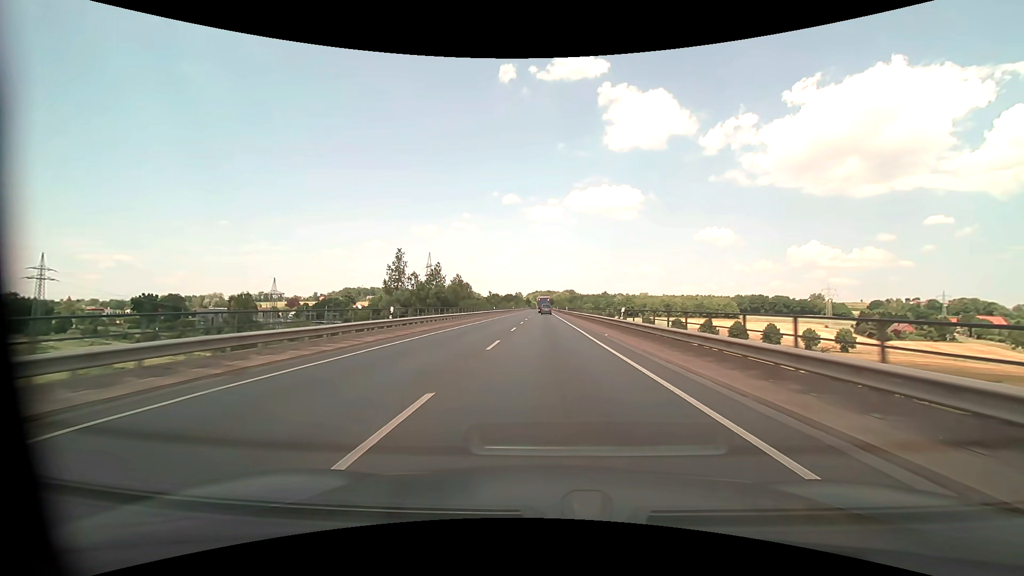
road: primary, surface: asphalt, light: Day
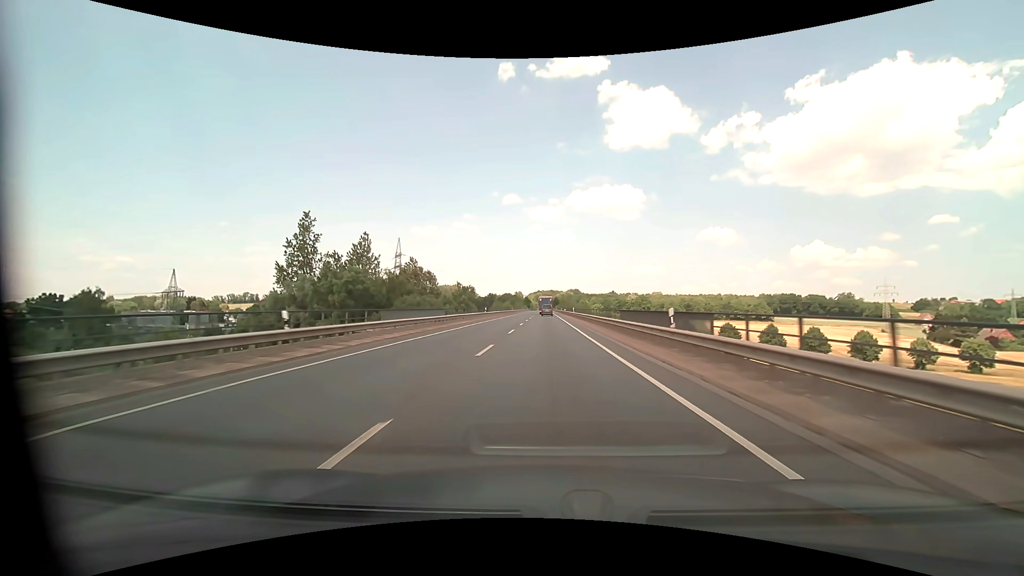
(-0.1, +61.9) m; 0°
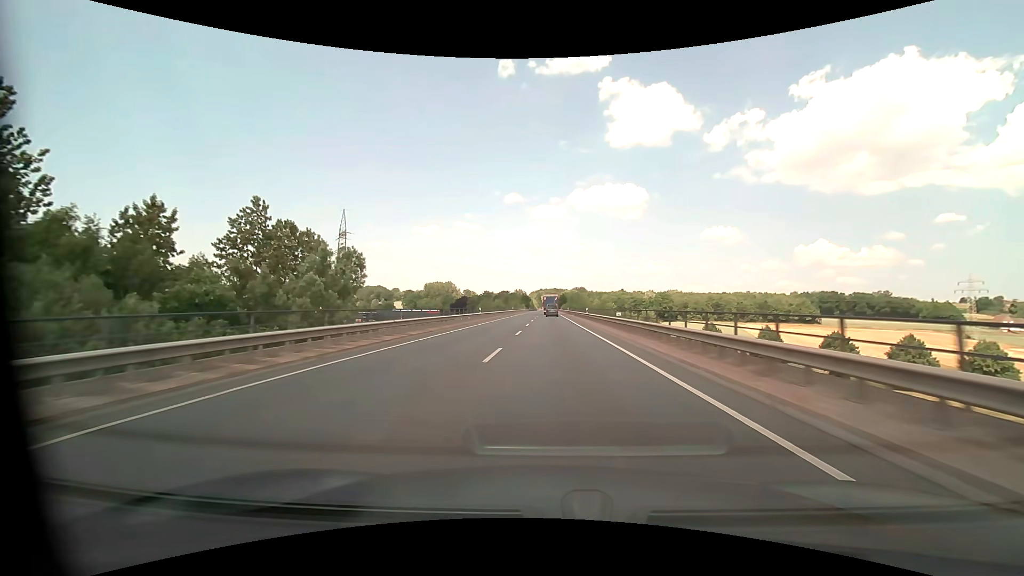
(-0.3, +62.0) m; 0°
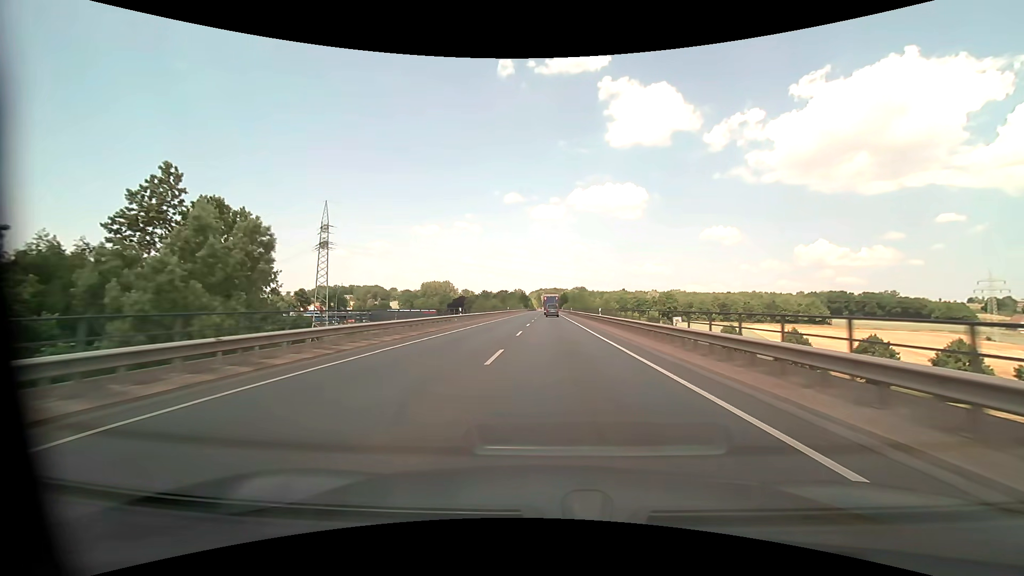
(0.0, +12.4) m; 0°
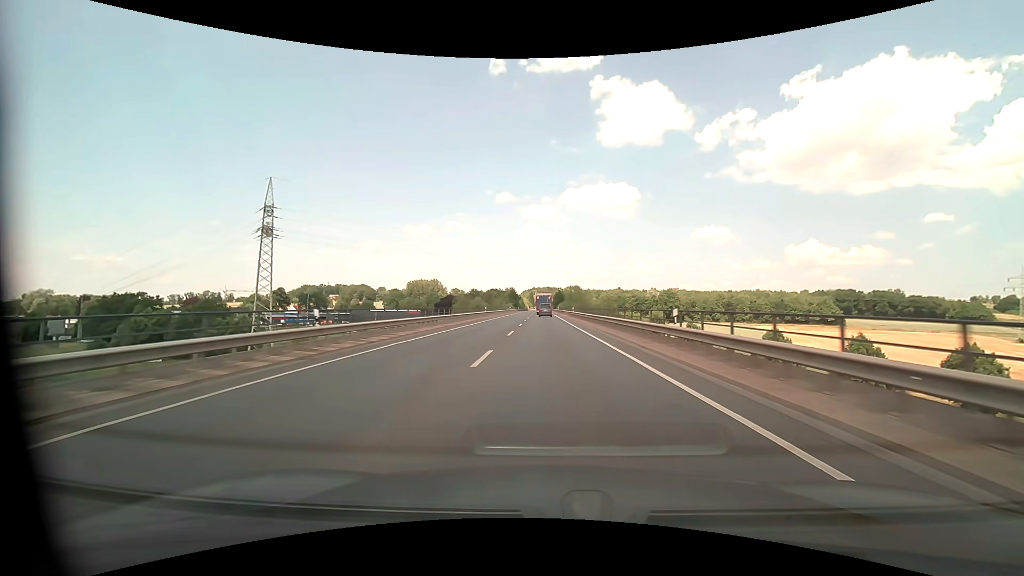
(+0.2, +24.7) m; +1°
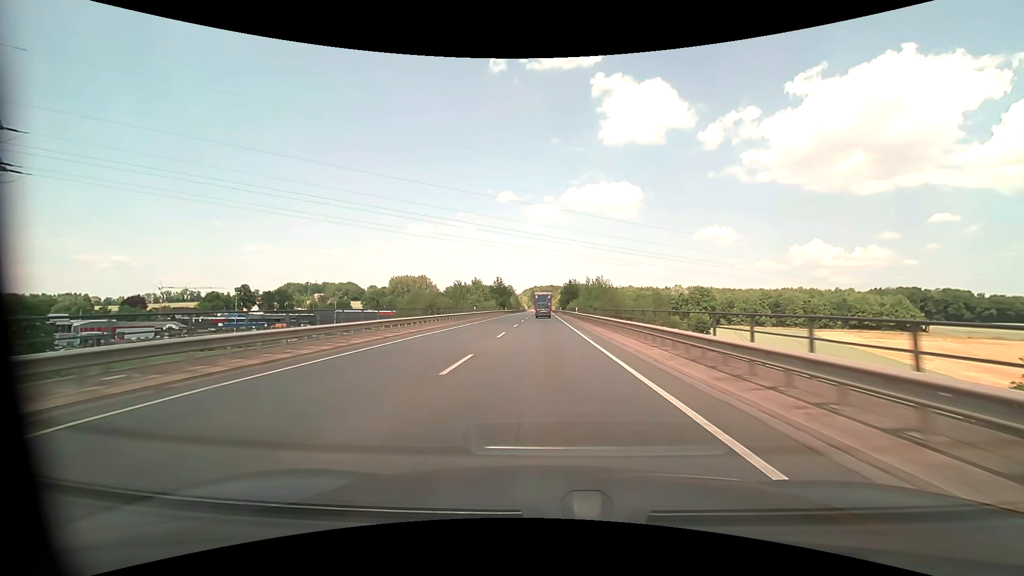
(0.0, +61.2) m; 0°
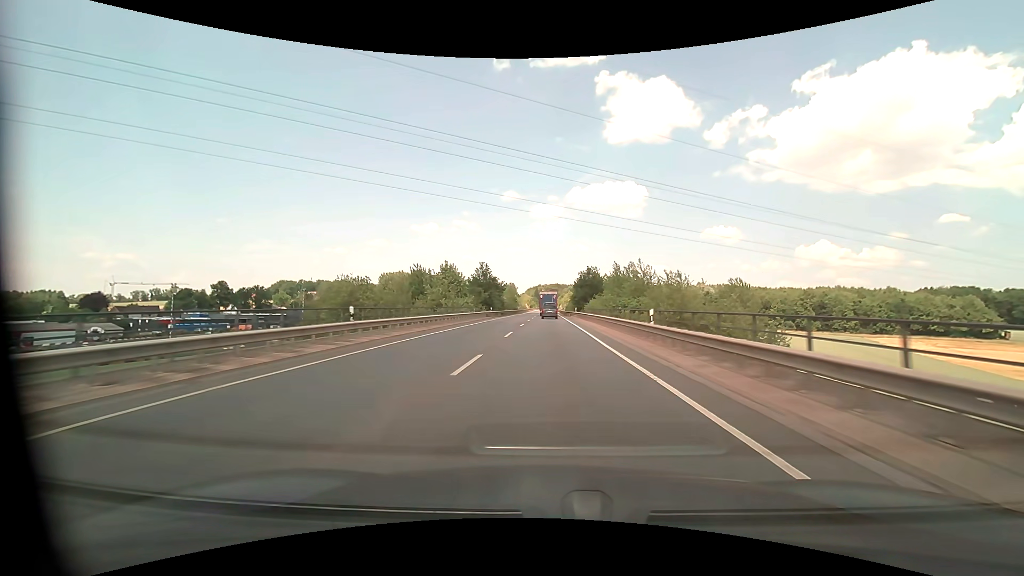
(-0.2, +36.3) m; -1°
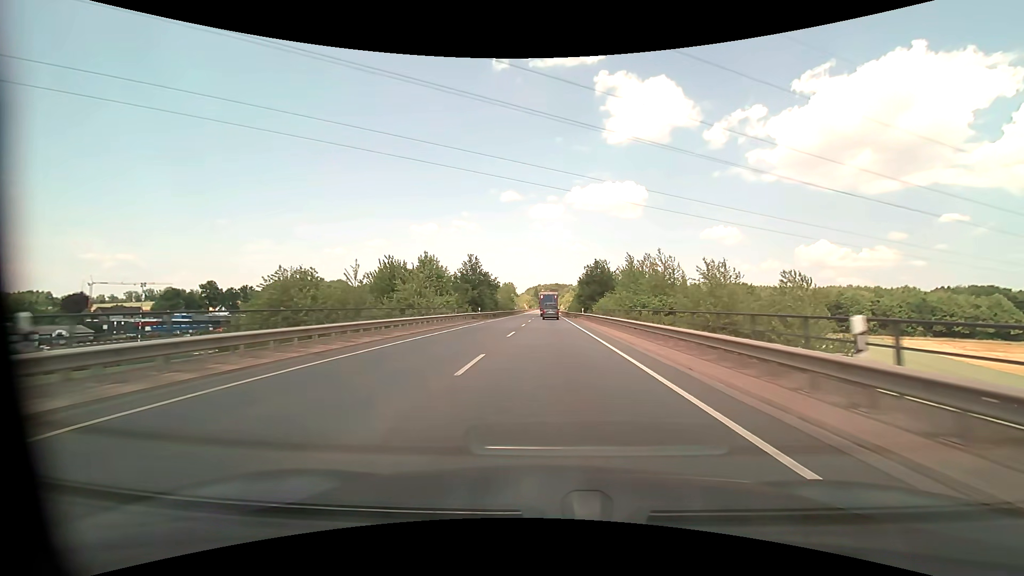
(0.0, +12.0) m; 0°
(0, +10) (0, +20) (0, +30) (0, +40) (0, +50) (0, +60) (0, +70) (0, +80) (0, +90) (0, +100) m
